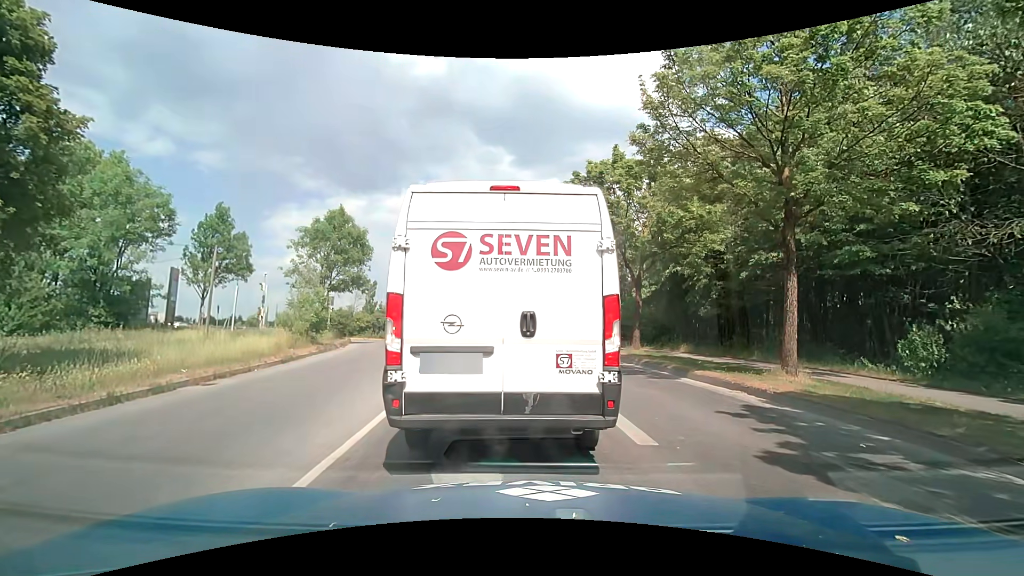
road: tertiary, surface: asphalt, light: Day
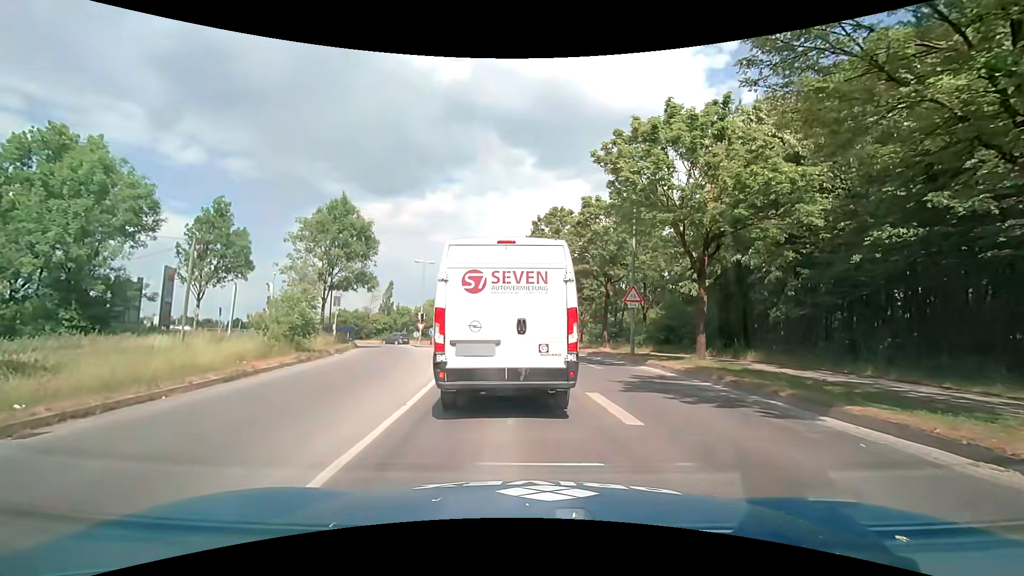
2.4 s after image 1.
(+0.1, +5.3) m; -1°
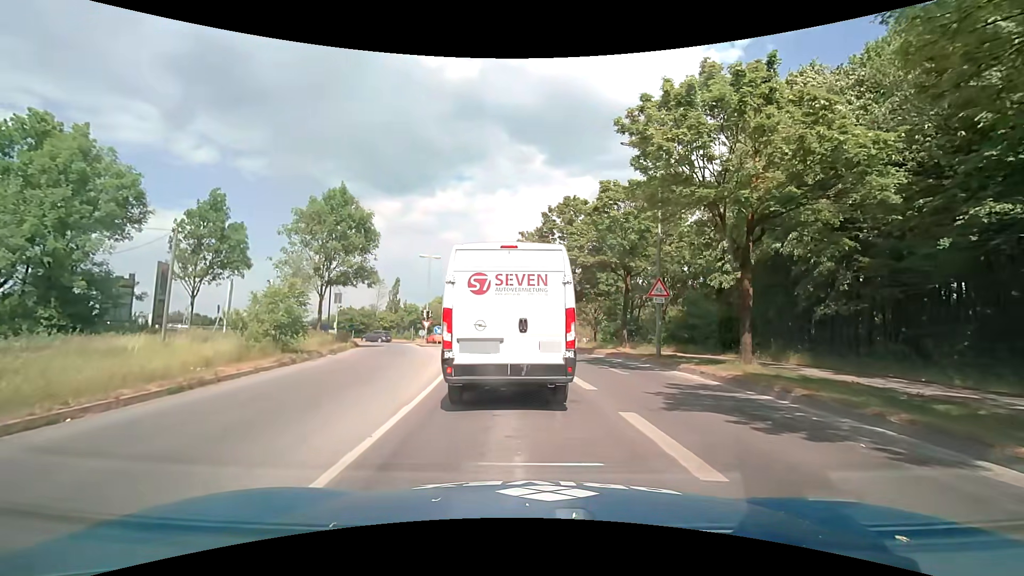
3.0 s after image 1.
(0.0, +2.5) m; -1°
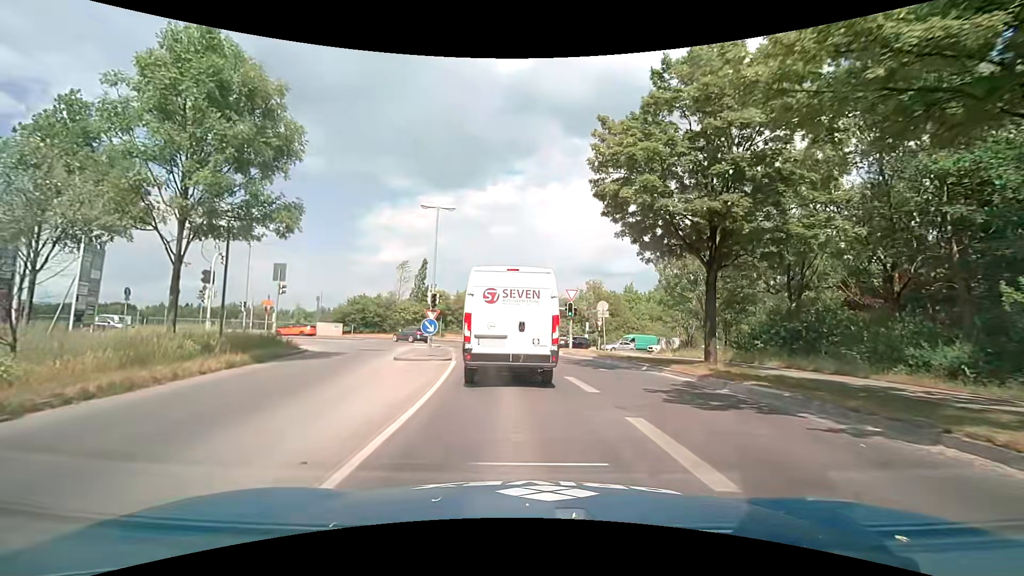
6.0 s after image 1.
(-1.1, +18.7) m; -6°
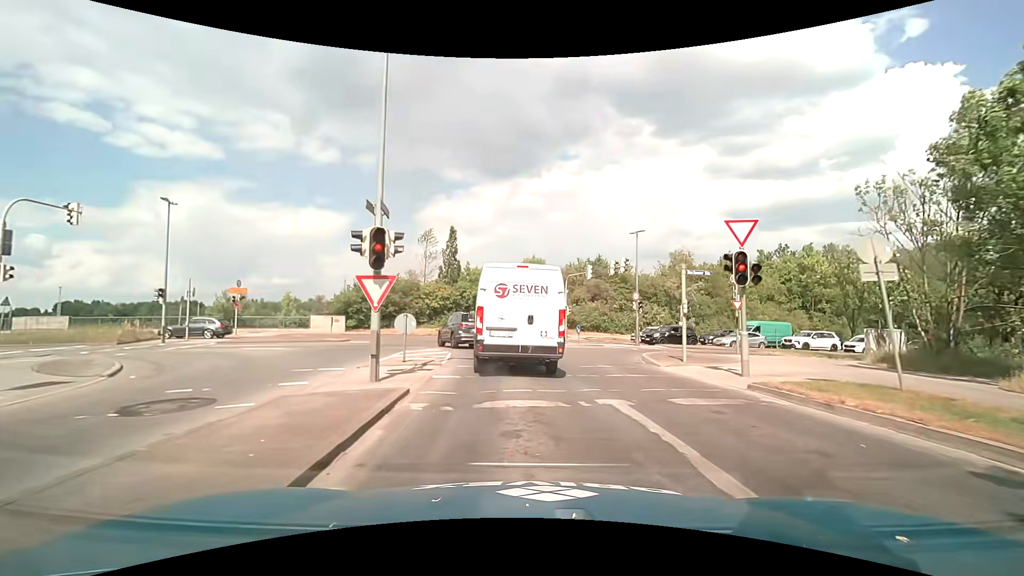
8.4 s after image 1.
(-1.2, +18.2) m; -7°
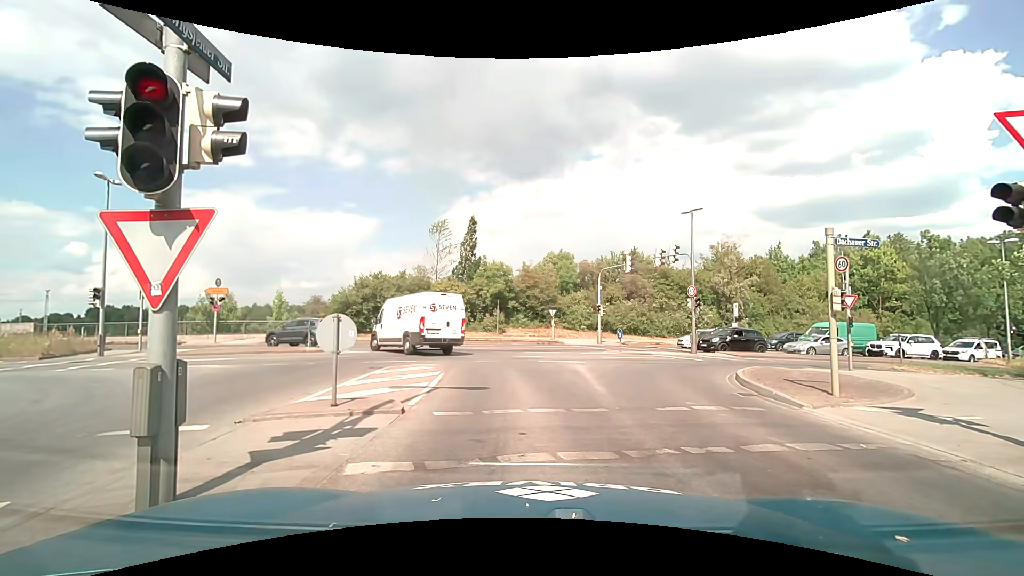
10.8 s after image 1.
(-0.2, +5.8) m; -3°
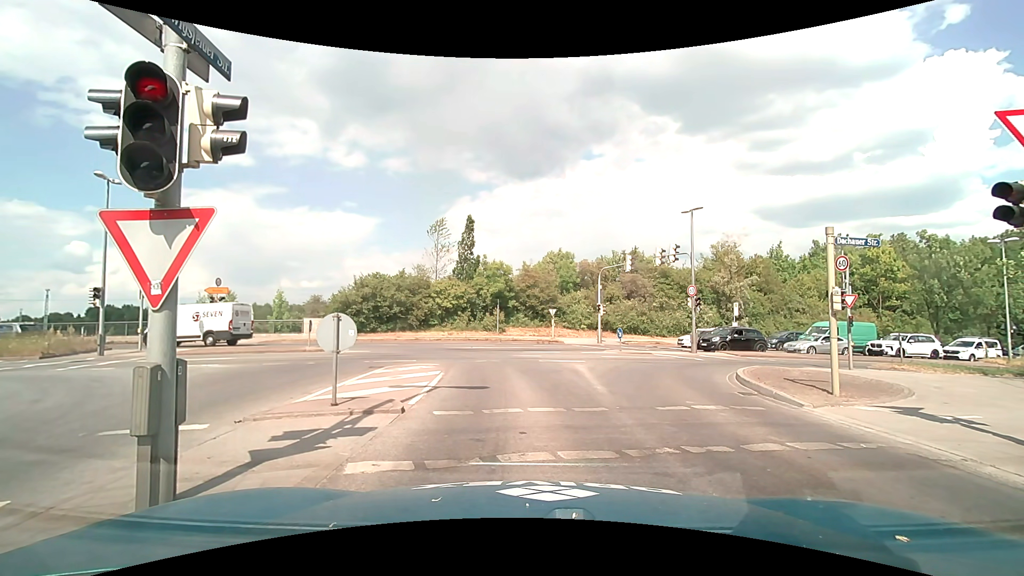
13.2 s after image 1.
(0.0, +0.1) m; 0°
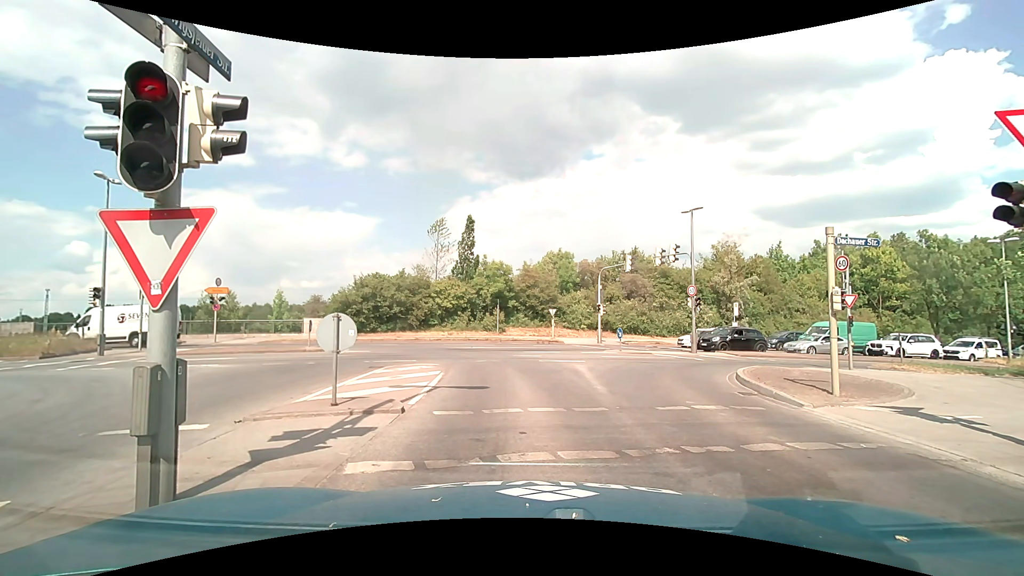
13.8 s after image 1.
(0.0, 0.0) m; 0°
(0, +10) (-1, +20) (-6, +28) (-15, +33) (-25, +33) (-35, +33) (-45, +32) (-55, +32) (-65, +32) (-75, +33) m
